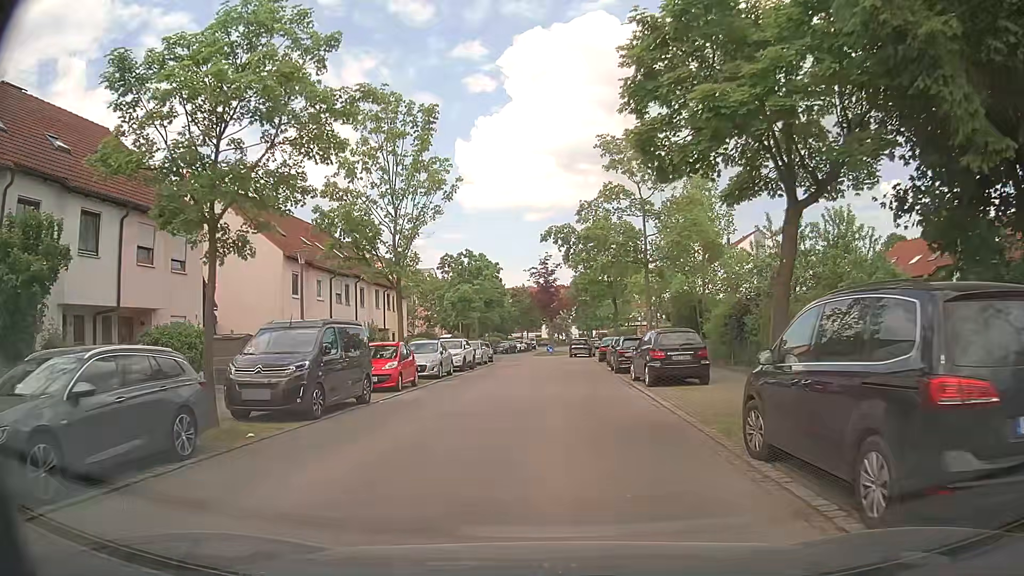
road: residential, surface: asphalt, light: Day
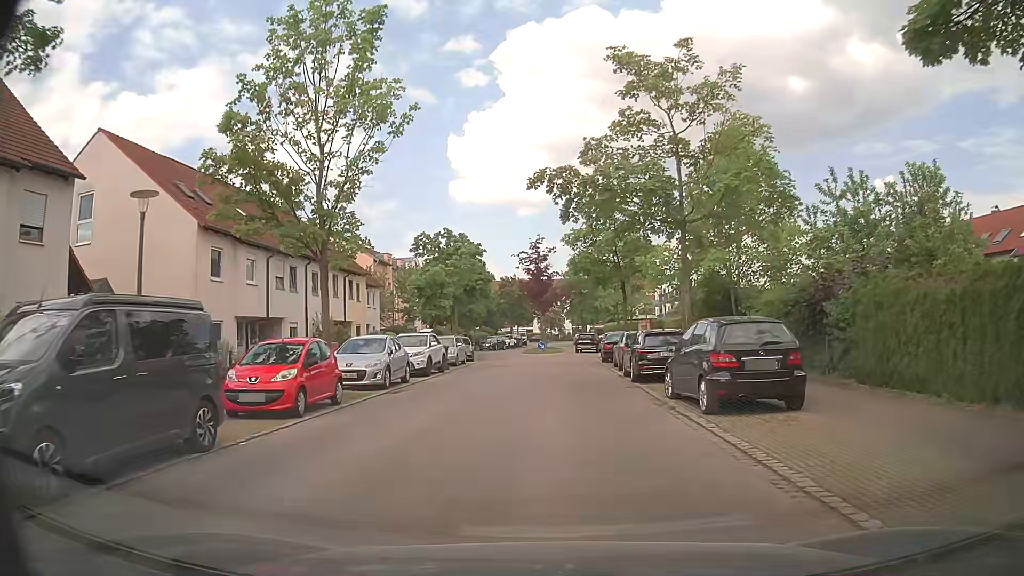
(0.0, +7.8) m; -1°
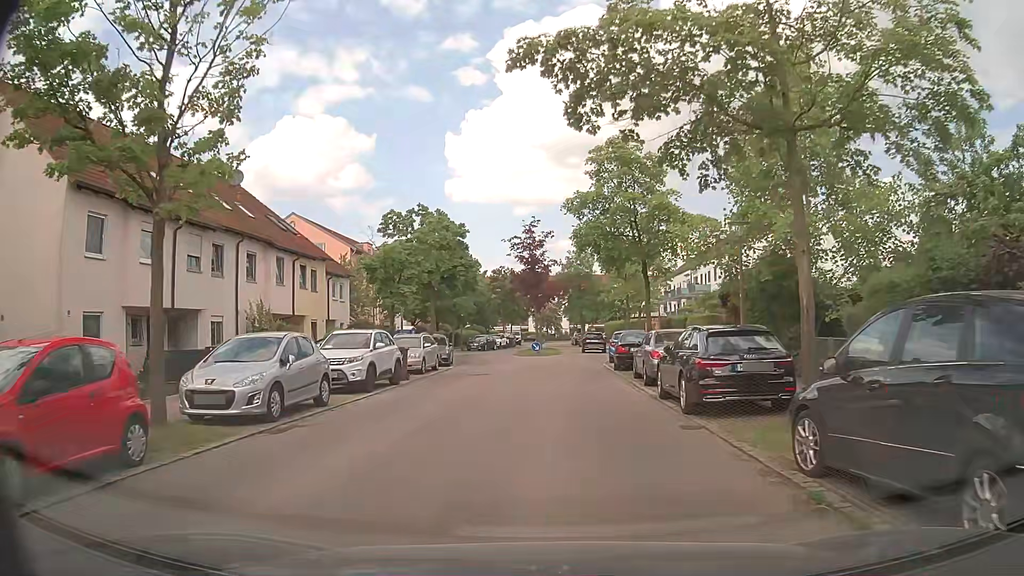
(+0.2, +7.8) m; +1°
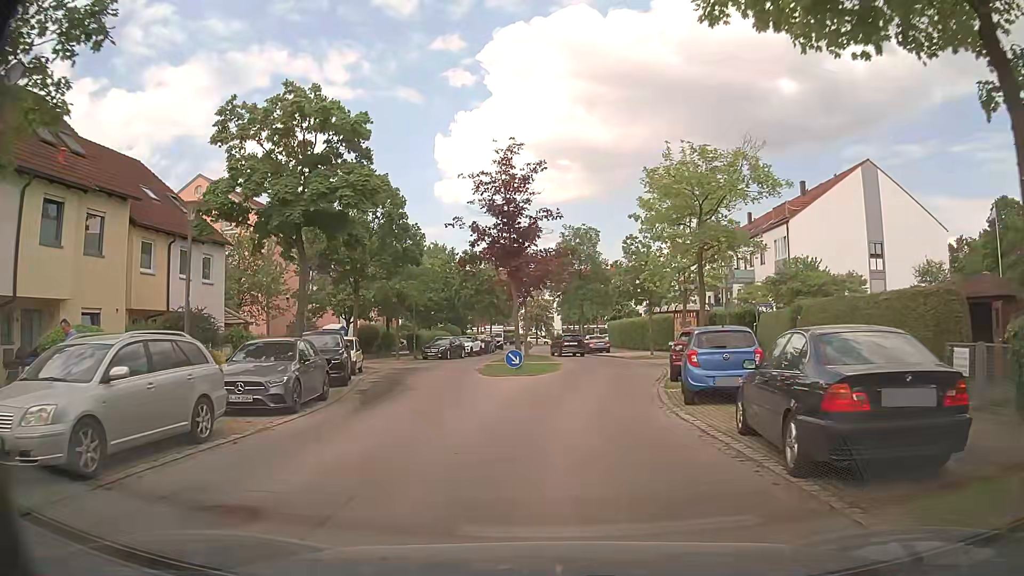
(0.0, +18.8) m; +1°
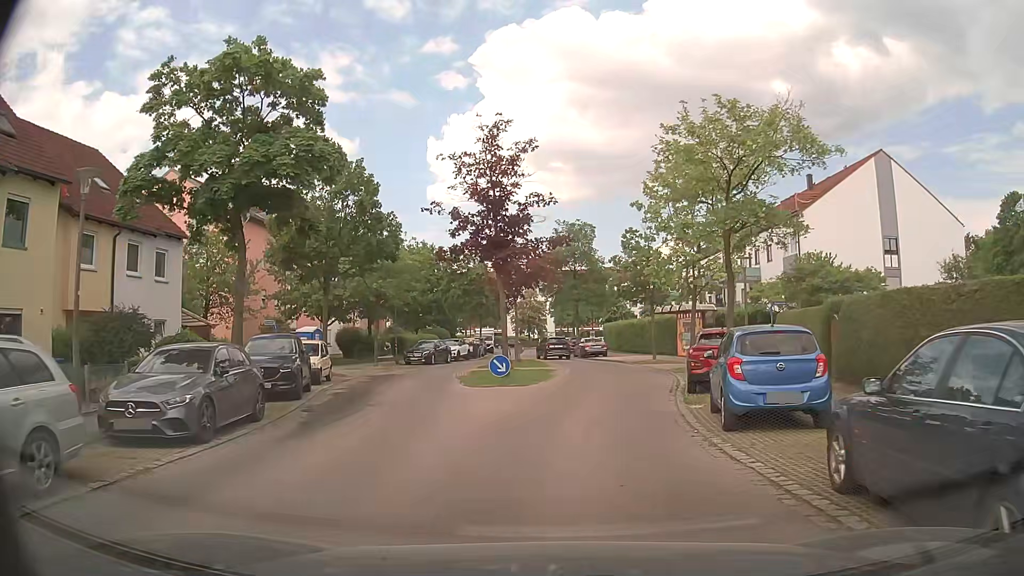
(0.0, +3.4) m; 0°
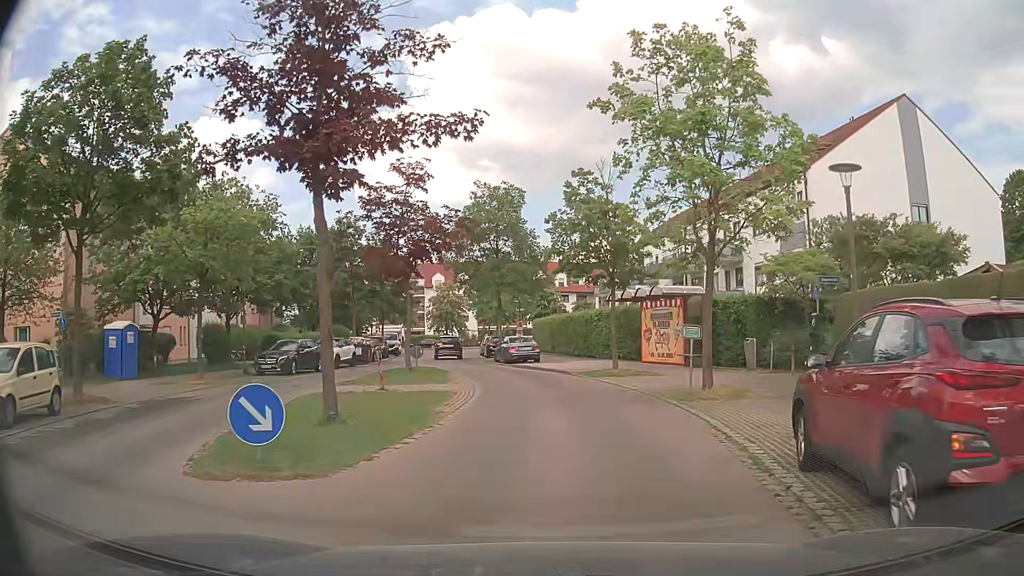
(+0.7, +12.6) m; +6°
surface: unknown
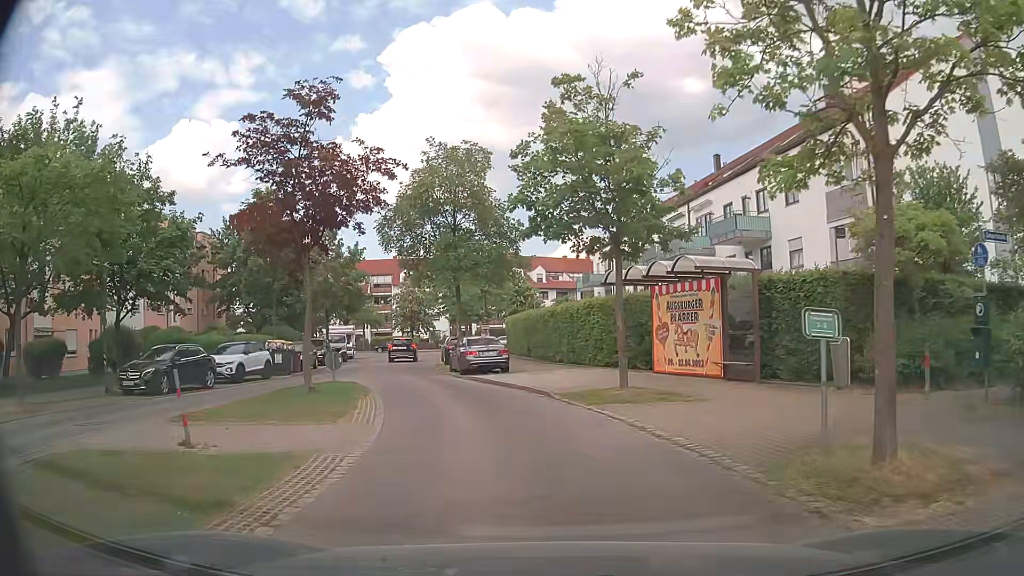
(+0.4, +9.1) m; +3°
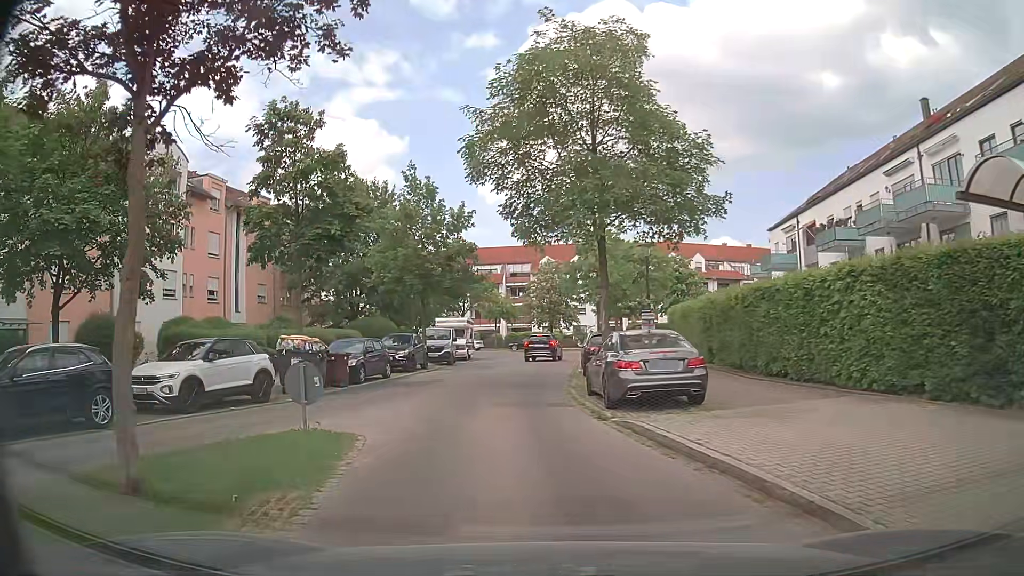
(-1.2, +12.8) m; -12°
